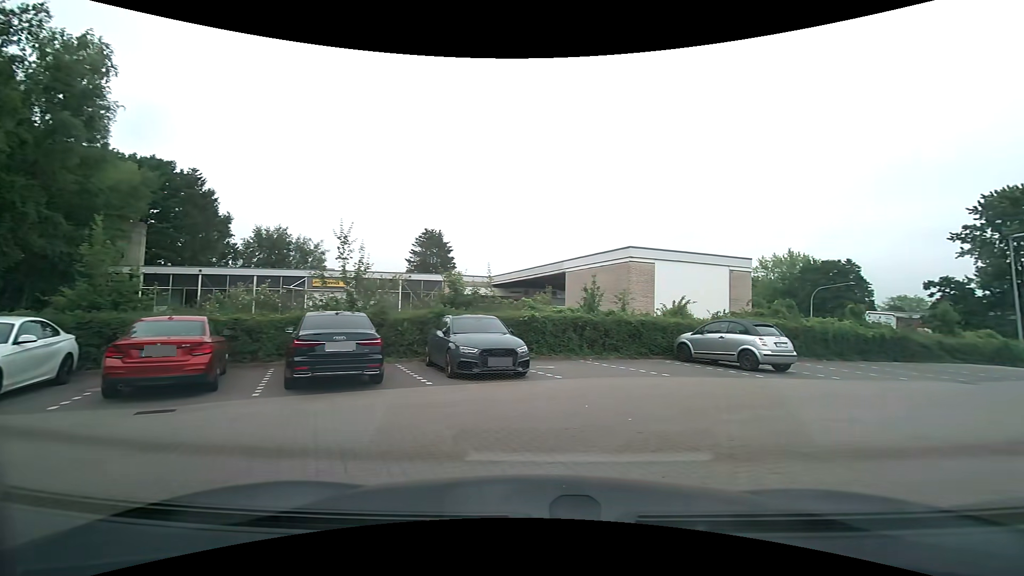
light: Day
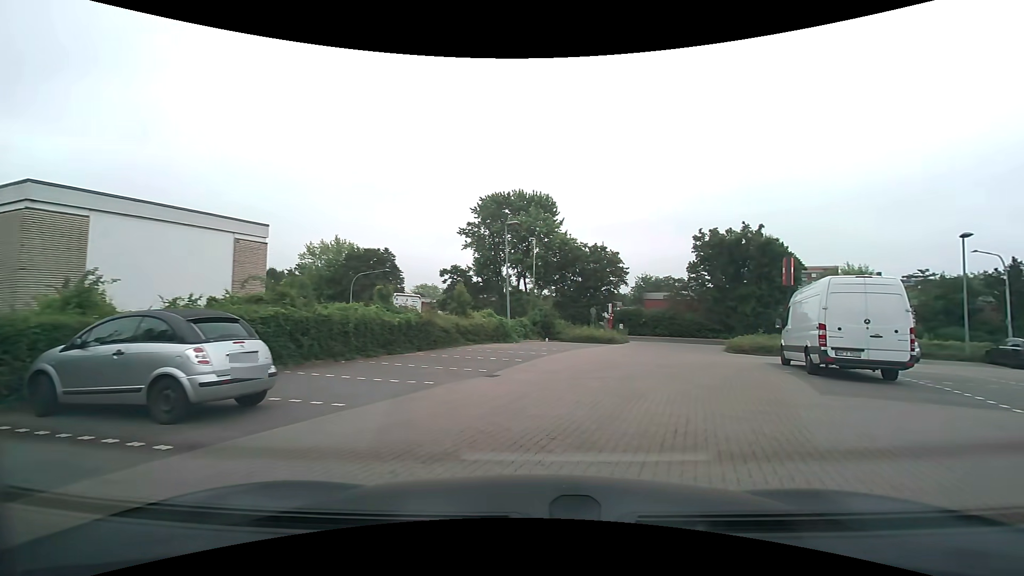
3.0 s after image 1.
(+3.2, +8.0) m; +46°
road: service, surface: paving_stones
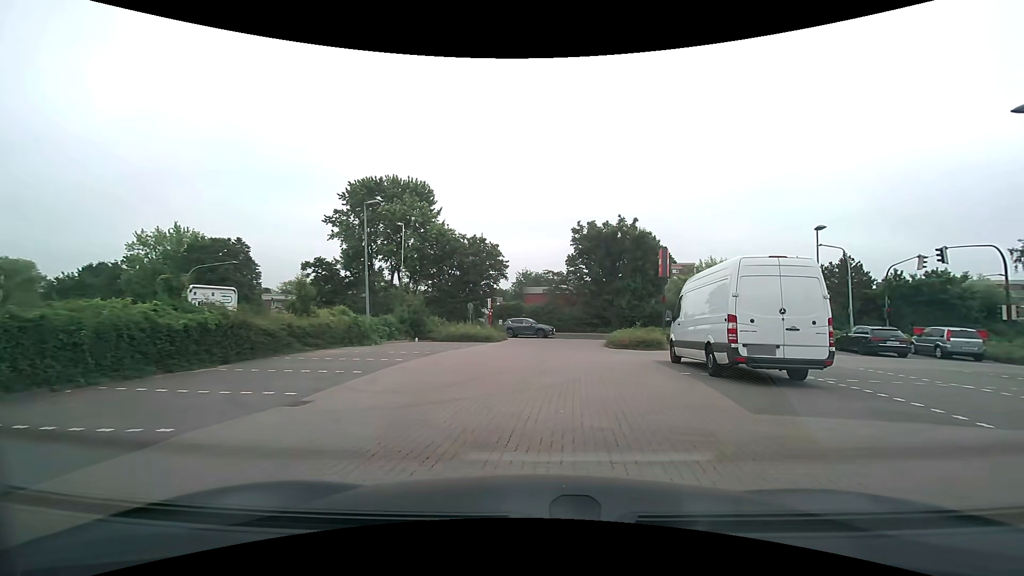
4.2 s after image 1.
(+0.6, +3.9) m; +14°
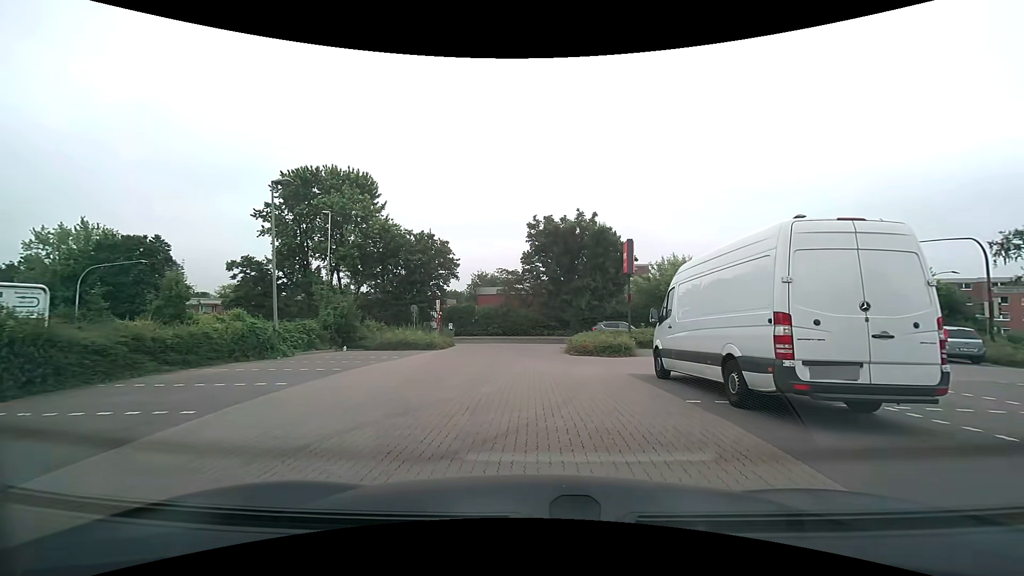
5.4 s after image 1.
(+0.2, +4.3) m; +4°
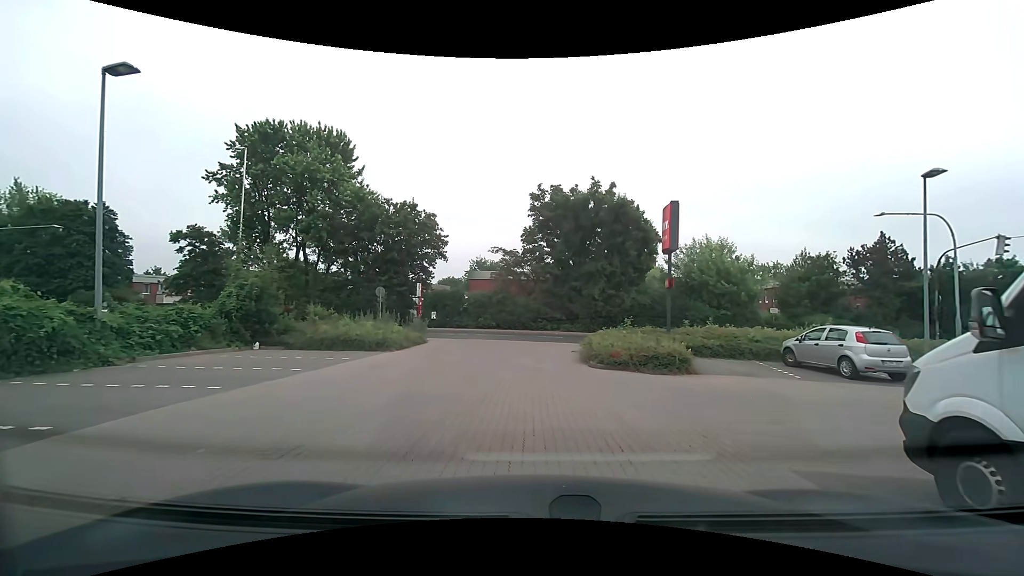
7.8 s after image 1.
(0.0, +8.4) m; -1°
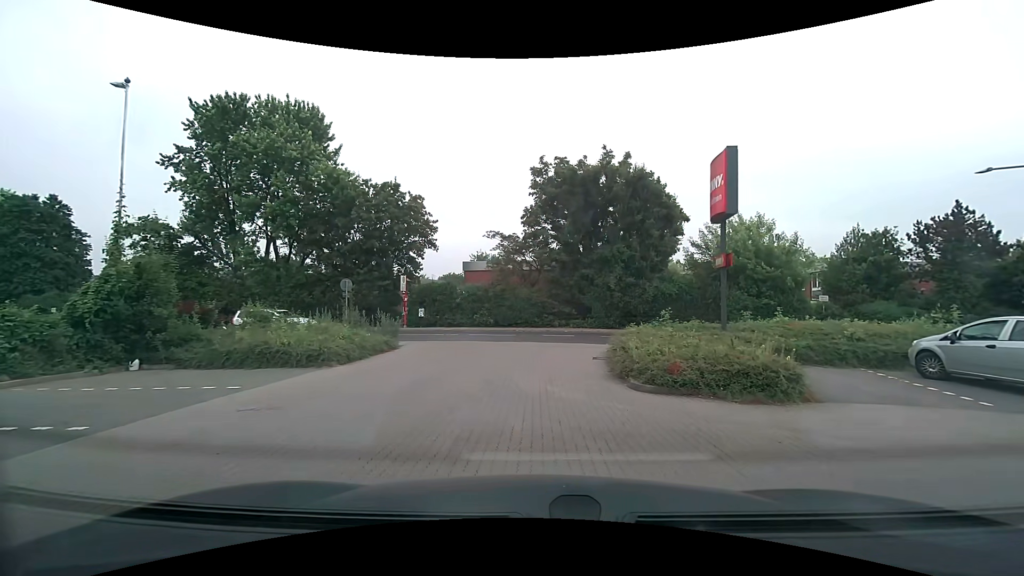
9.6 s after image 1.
(+0.1, +5.7) m; +2°
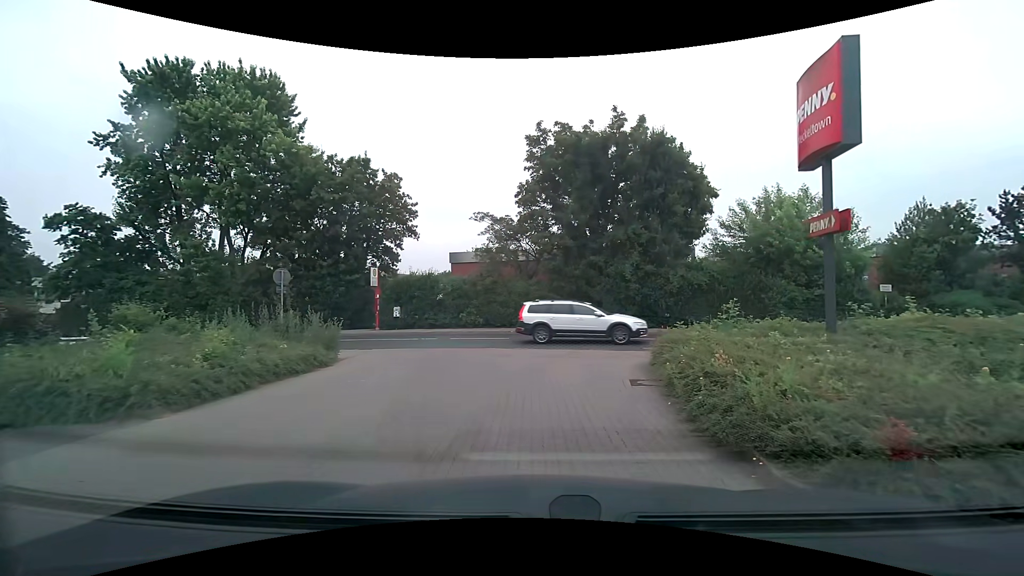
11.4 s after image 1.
(-0.1, +5.7) m; -2°
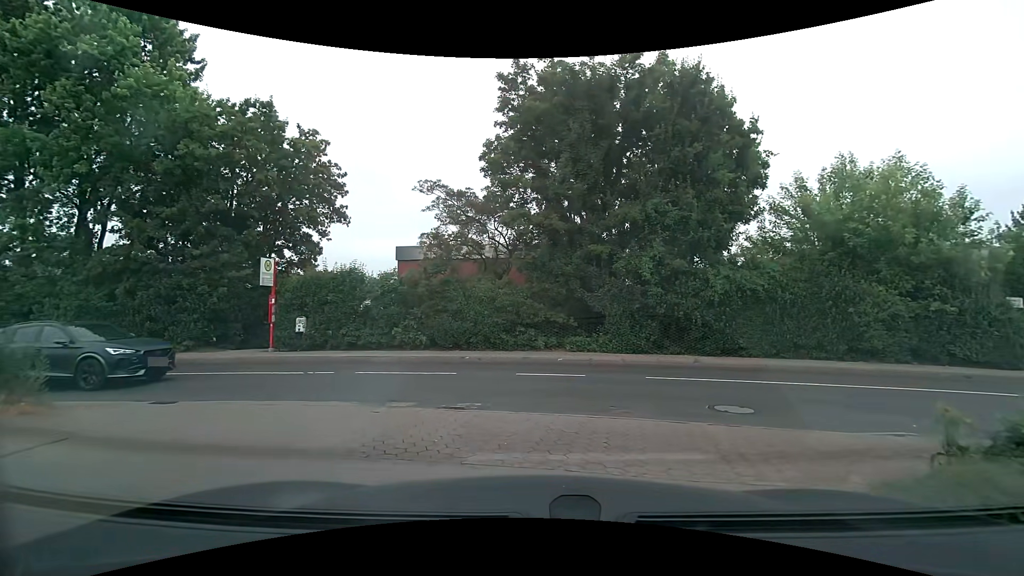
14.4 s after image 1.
(+0.3, +8.7) m; +3°
